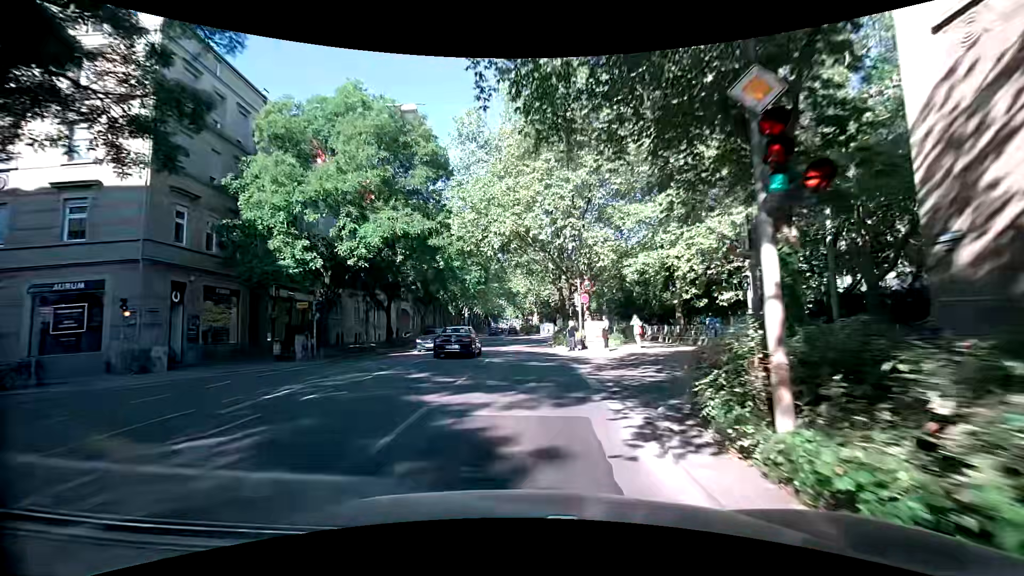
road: secondary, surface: asphalt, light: Day
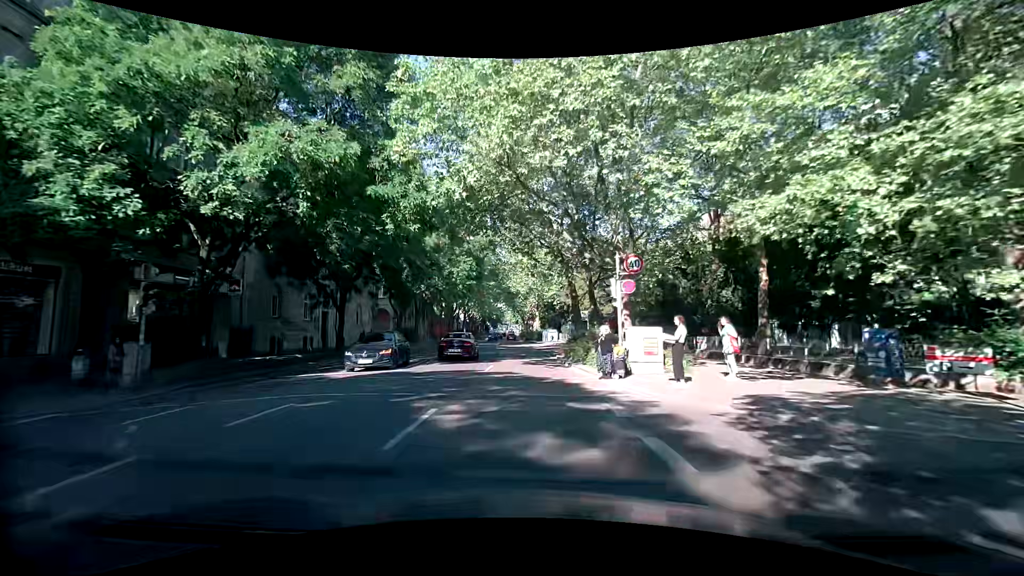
(+0.2, +11.7) m; -1°
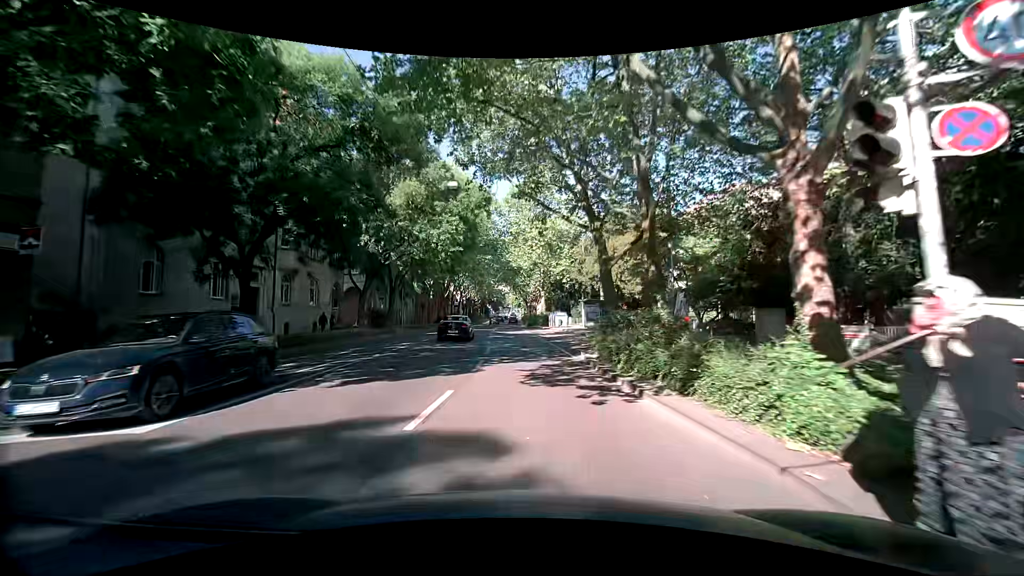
(+0.3, +12.1) m; +1°
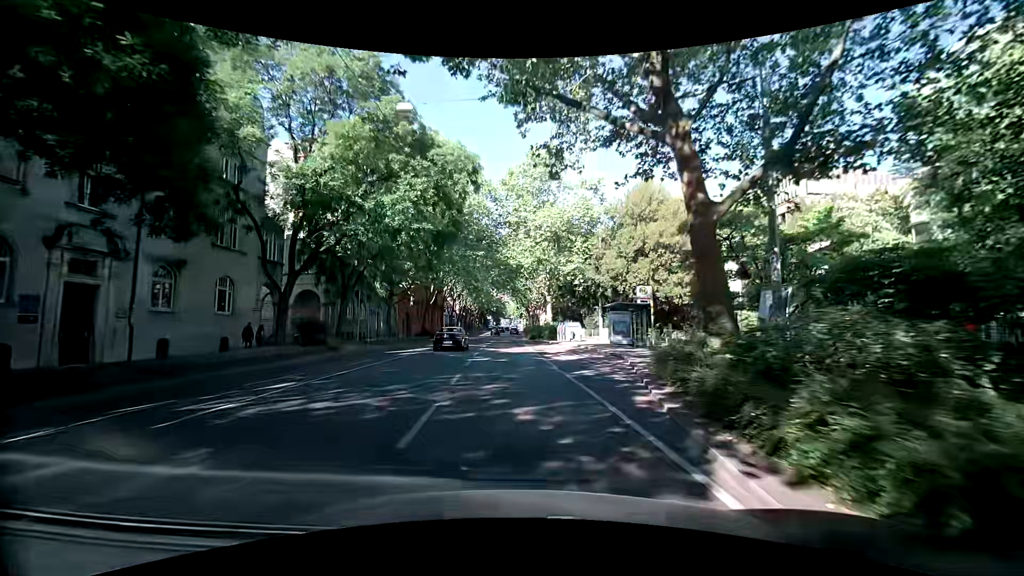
(+0.1, +12.5) m; +2°
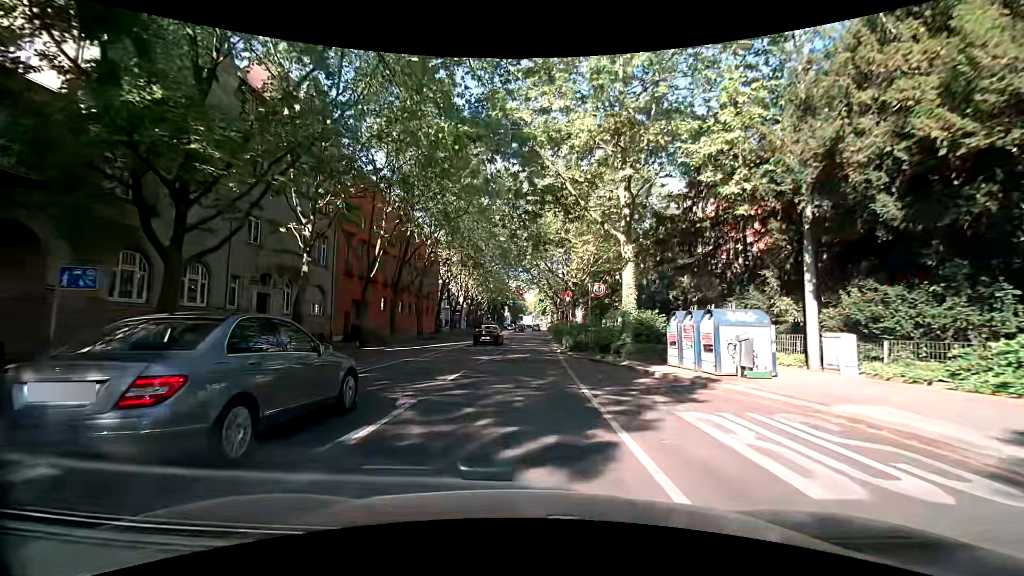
(-1.7, +30.6) m; -4°
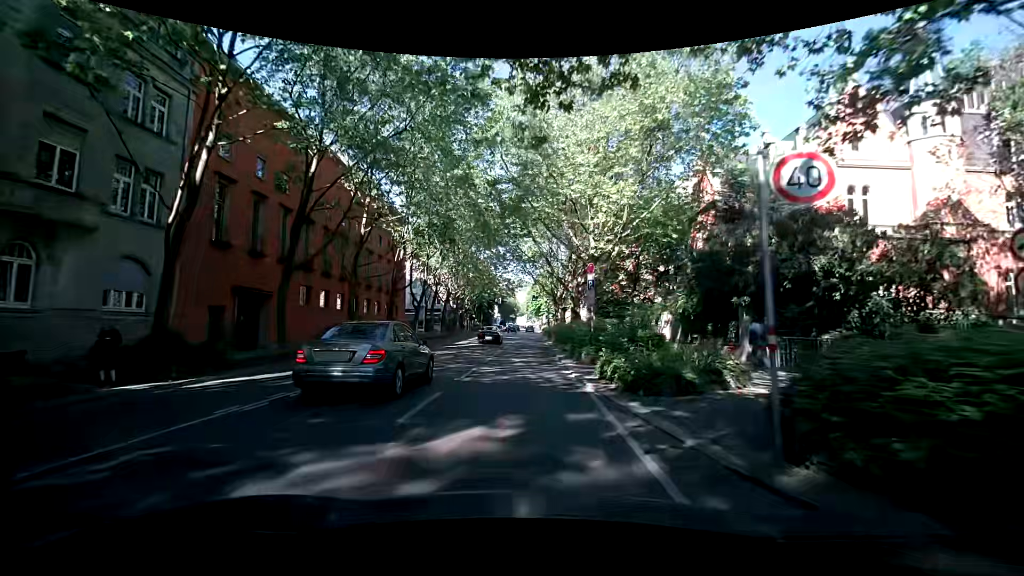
(+0.1, +16.8) m; 0°
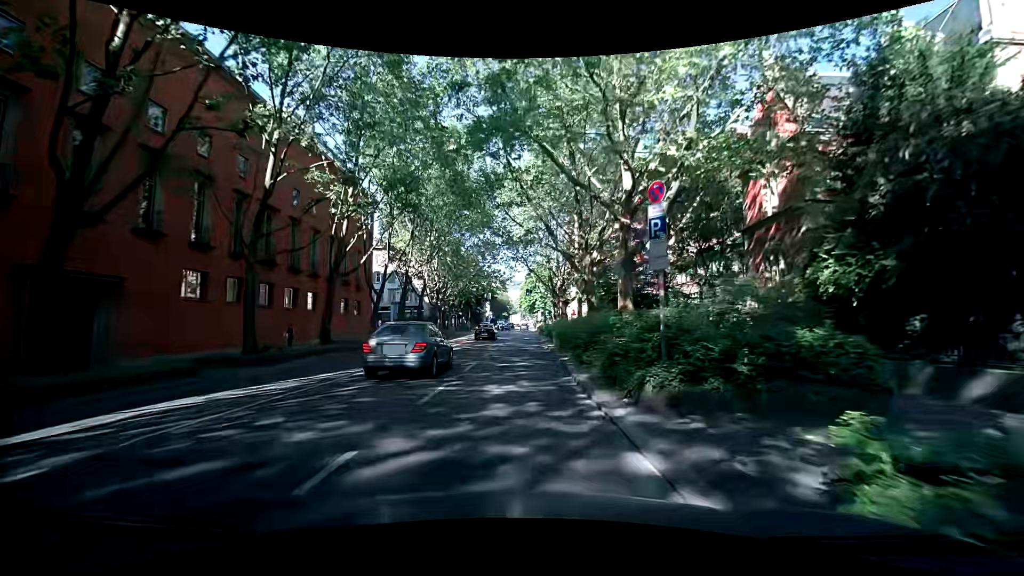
(+0.1, +10.9) m; +1°
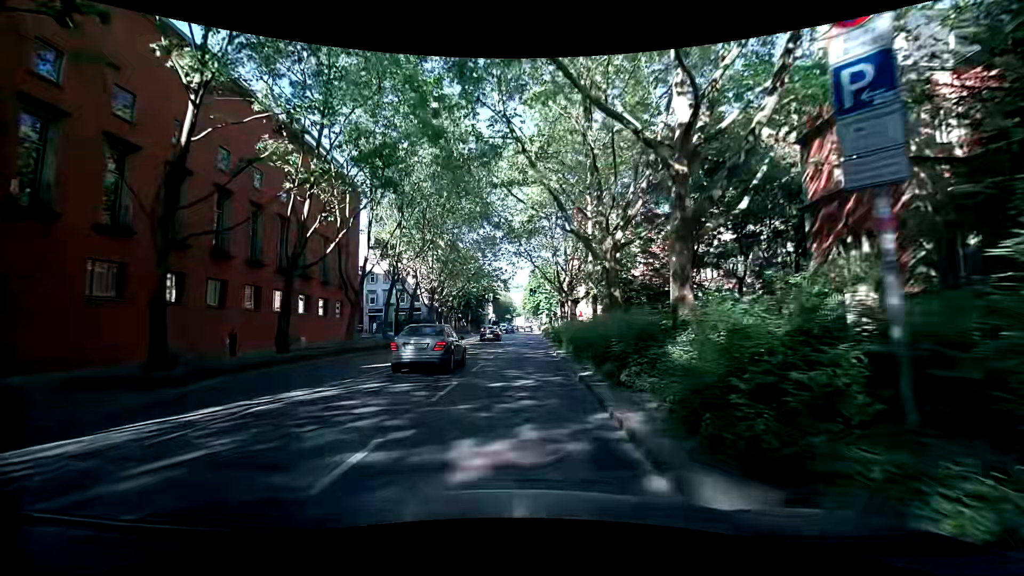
(0.0, +5.5) m; -1°
(0, +10) (0, +20) (+1, +30) (+1, +40) (+1, +50) (+1, +60) (+1, +70) (+2, +80) (+2, +90) (+2, +100) m
